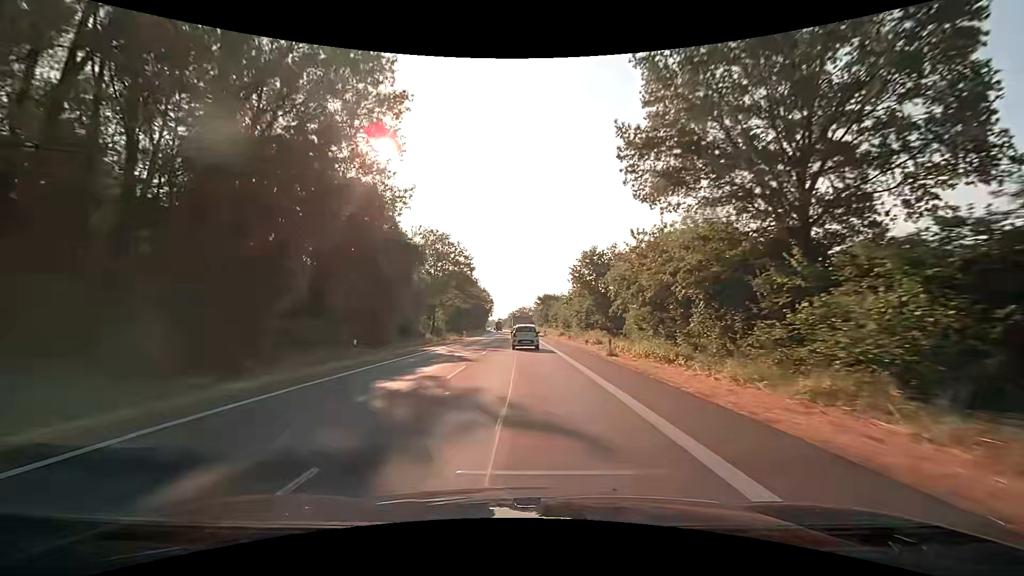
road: primary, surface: asphalt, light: Day
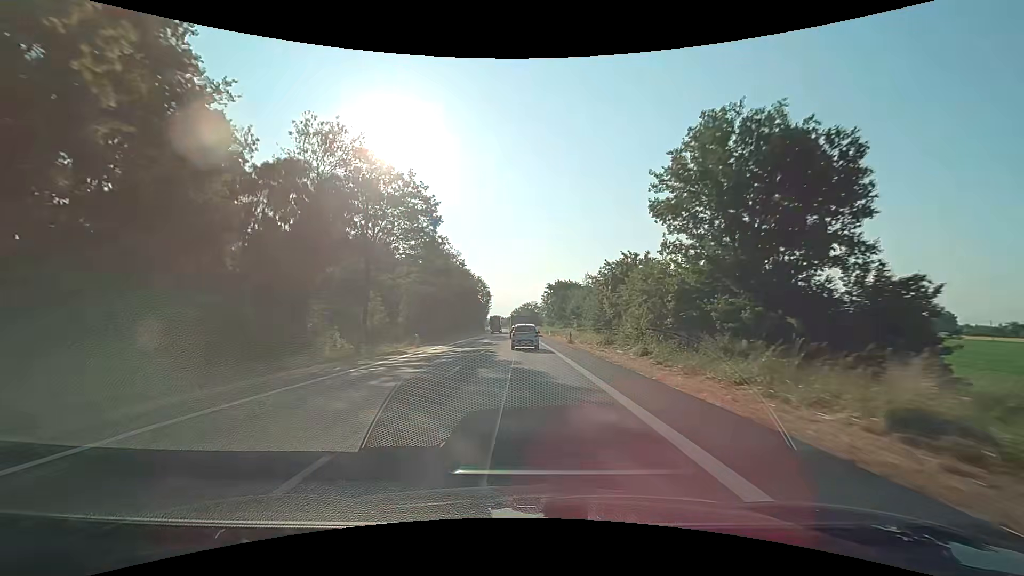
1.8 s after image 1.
(0.0, +35.8) m; 0°
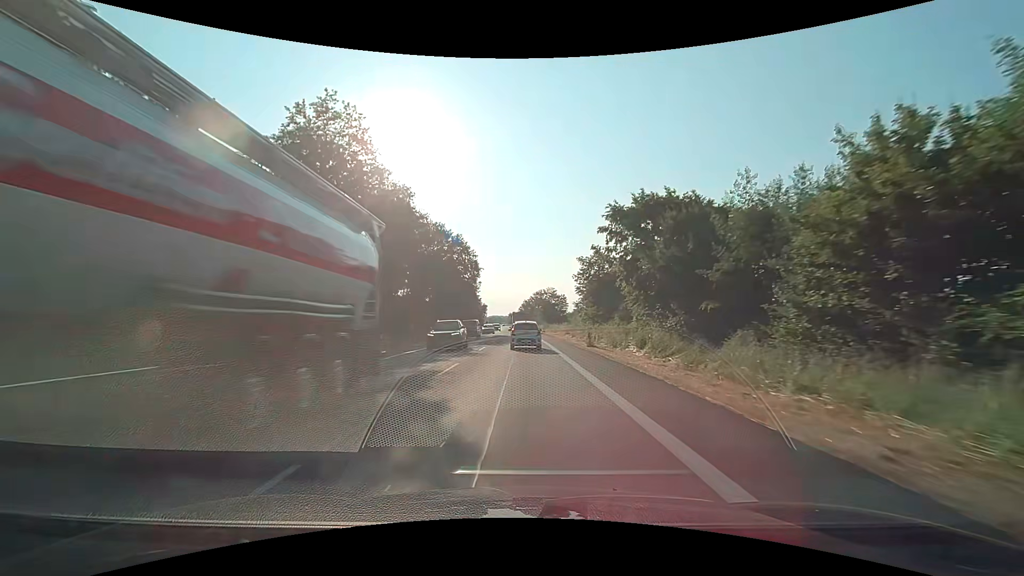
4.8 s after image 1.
(-0.6, +60.5) m; -1°
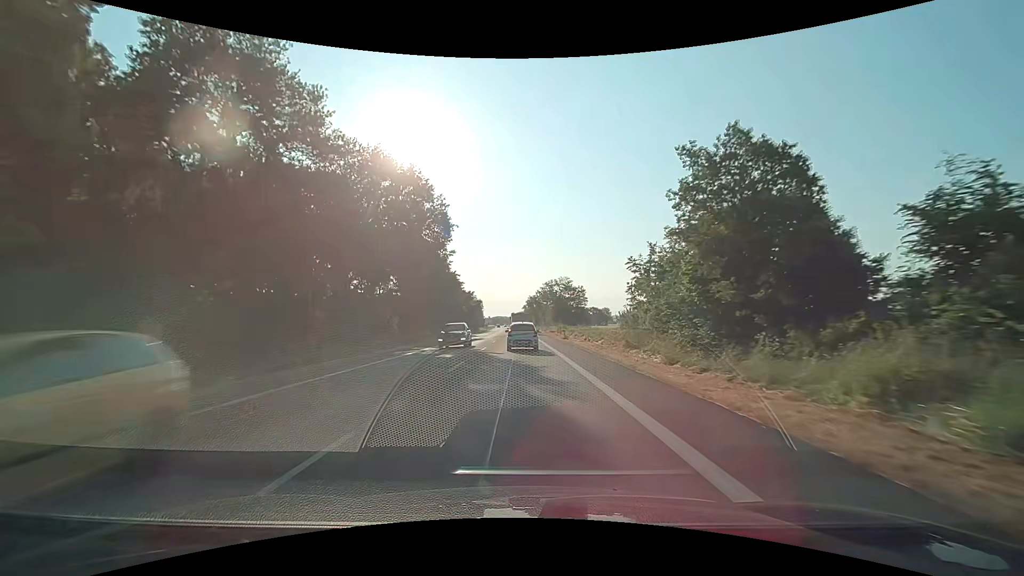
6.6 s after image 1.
(-0.3, +34.7) m; -1°
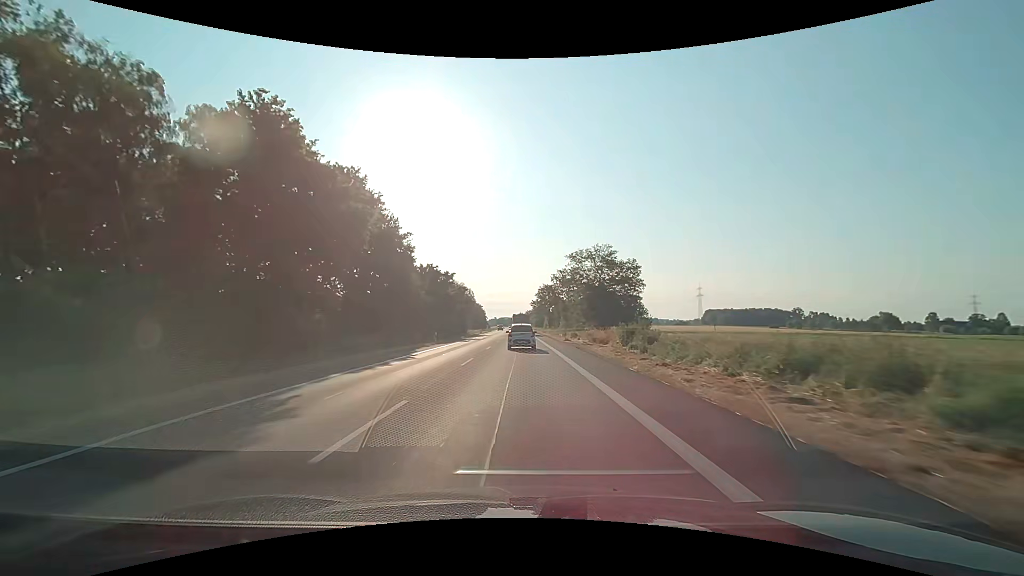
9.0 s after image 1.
(-0.4, +45.4) m; -1°
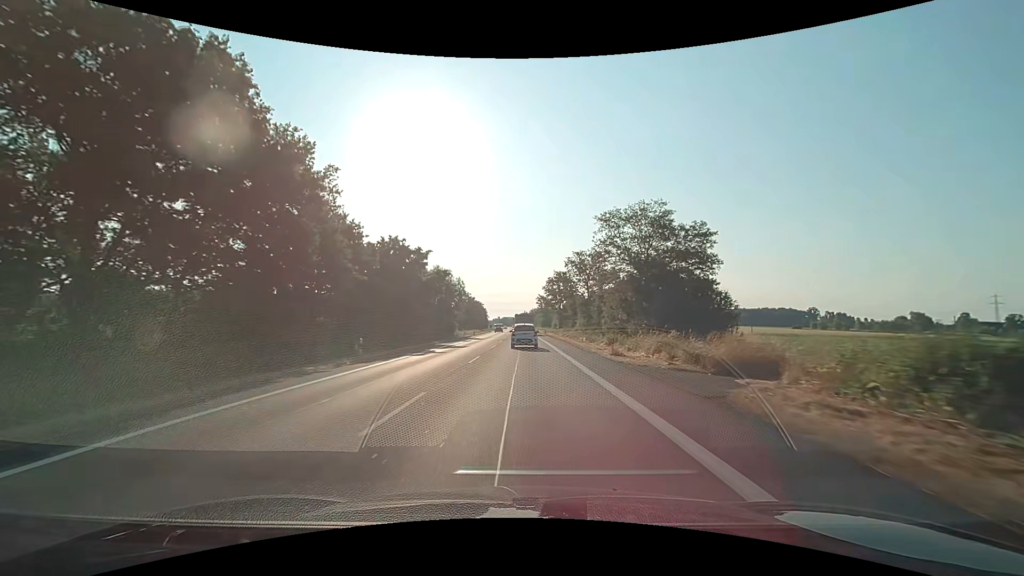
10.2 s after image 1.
(-0.1, +23.0) m; 0°
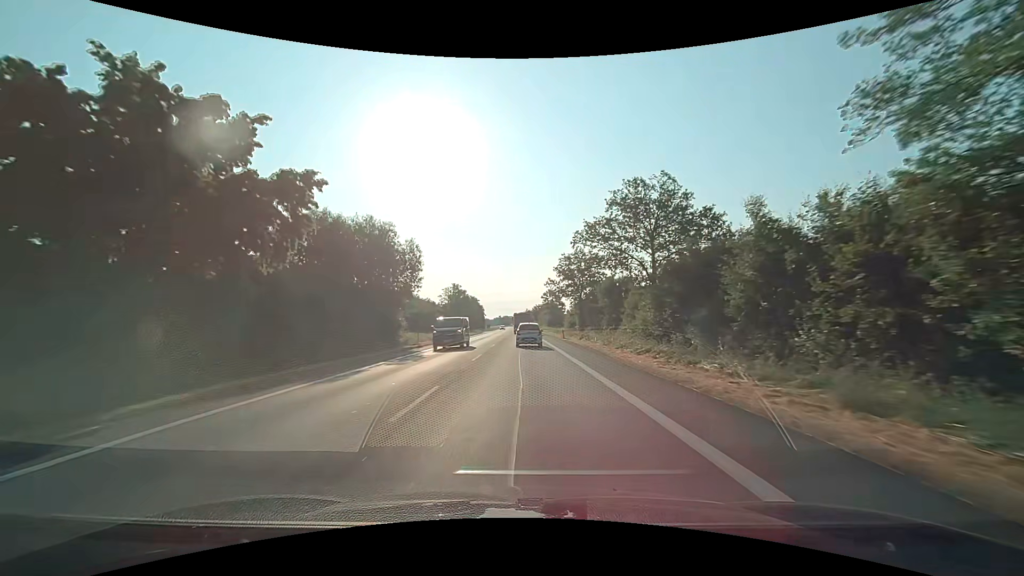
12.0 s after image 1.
(-0.1, +35.2) m; 0°
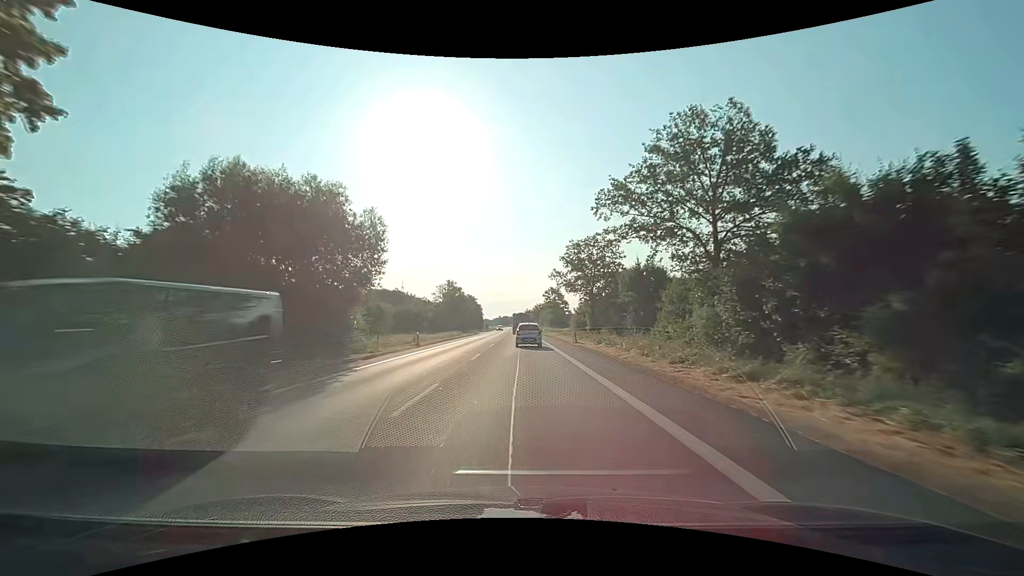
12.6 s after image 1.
(0.0, +11.8) m; 0°
(0, +10) (0, +20) (0, +30) (0, +40) (0, +50) (0, +60) (-1, +70) (-1, +80) (-1, +90) (-1, +100) m
